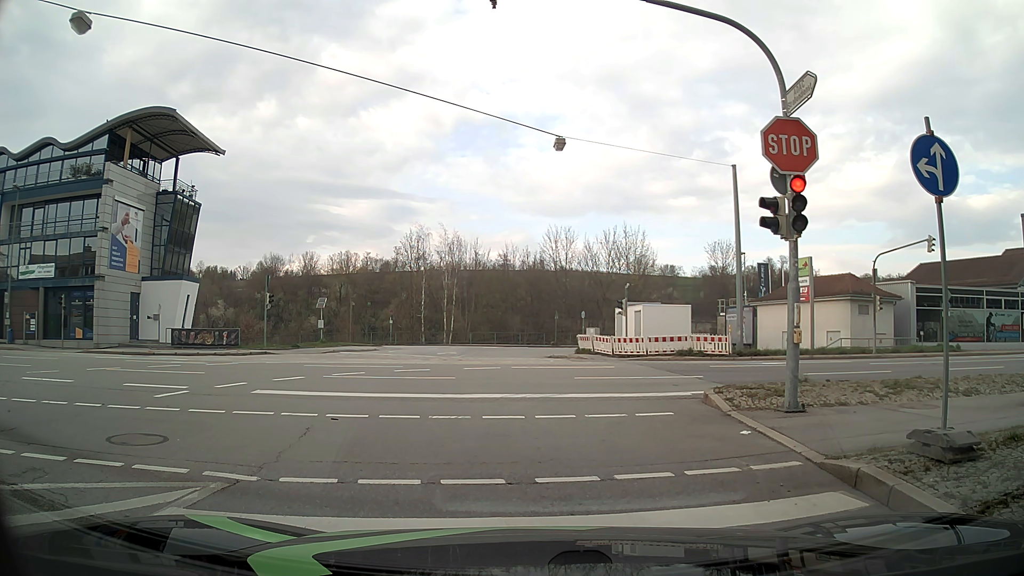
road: tertiary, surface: asphalt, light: Day
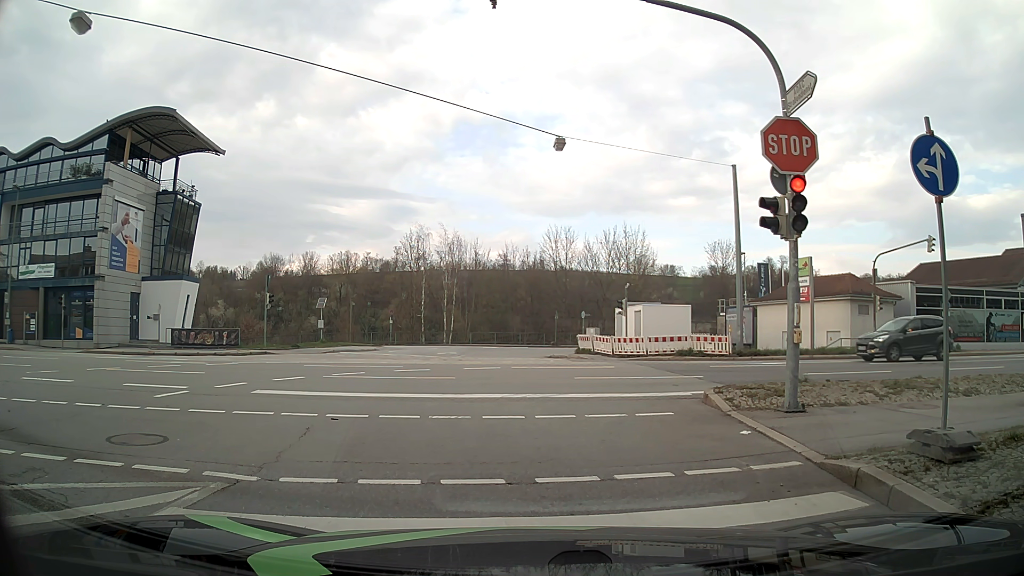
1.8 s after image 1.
(0.0, 0.0) m; 0°
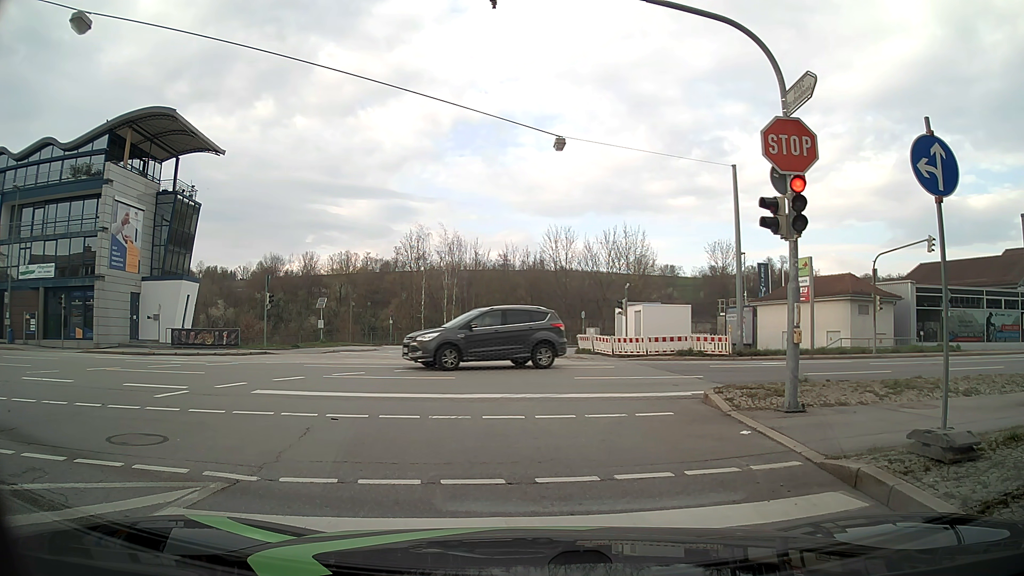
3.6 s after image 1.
(0.0, 0.0) m; 0°
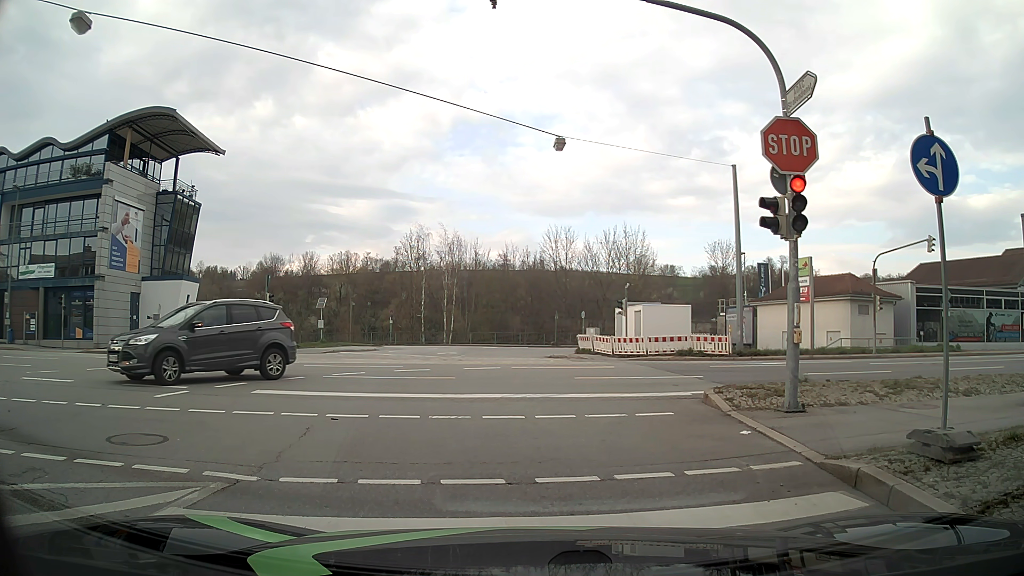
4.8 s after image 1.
(0.0, 0.0) m; 0°
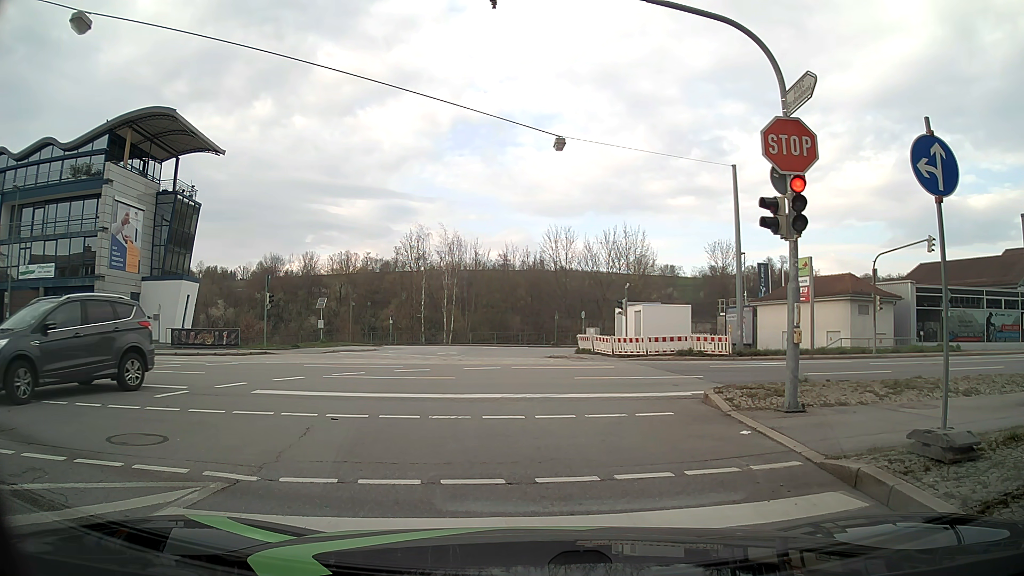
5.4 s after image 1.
(0.0, 0.0) m; 0°
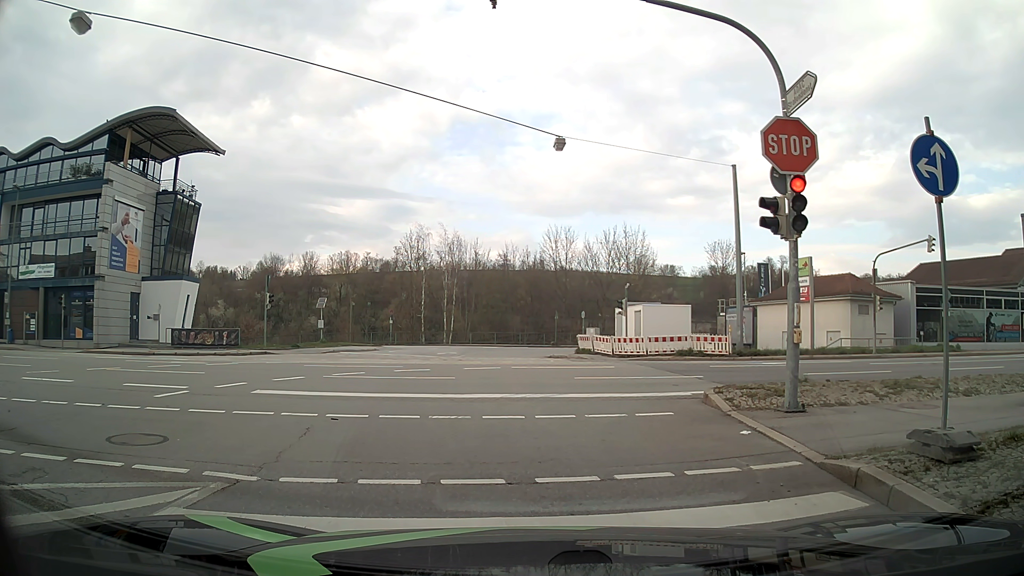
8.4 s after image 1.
(0.0, 0.0) m; 0°
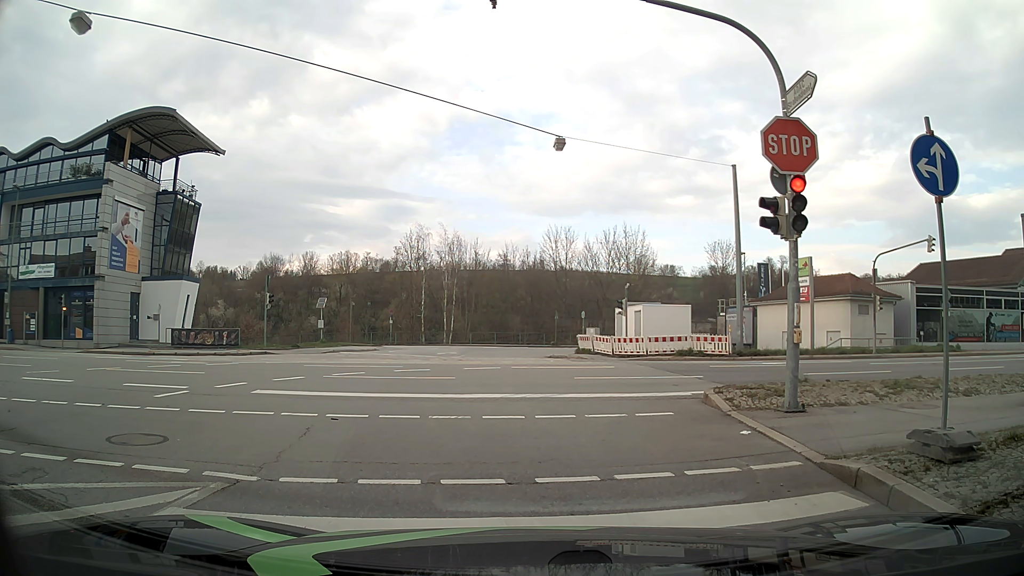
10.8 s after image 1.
(0.0, 0.0) m; 0°
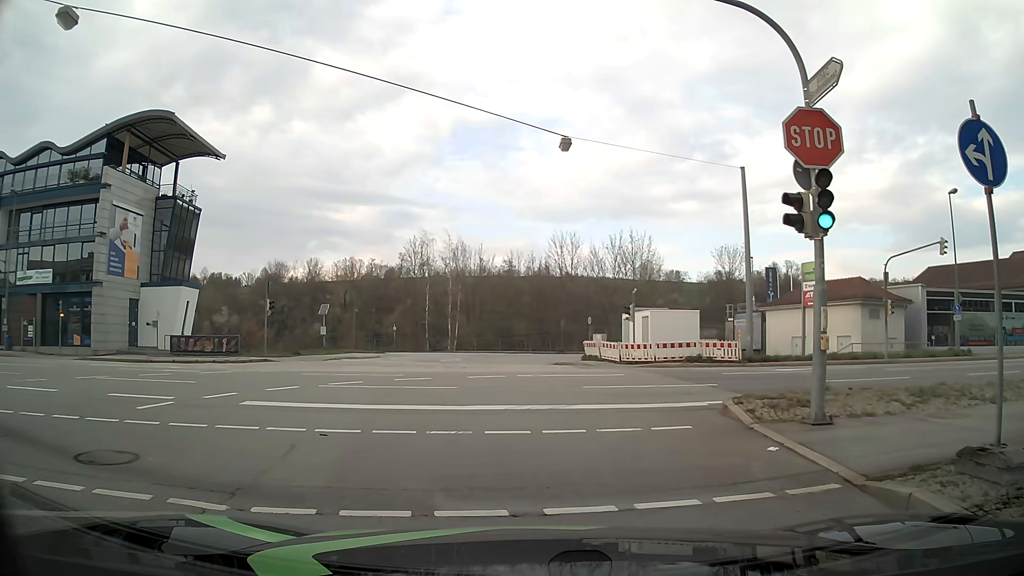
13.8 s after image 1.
(0.0, +0.9) m; 0°
(-1, +10) (-6, +19) (-14, +24) (-24, +26) (-34, +25) (-44, +24) (-54, +23) (-63, +22) (-73, +22) (-83, +21) m
